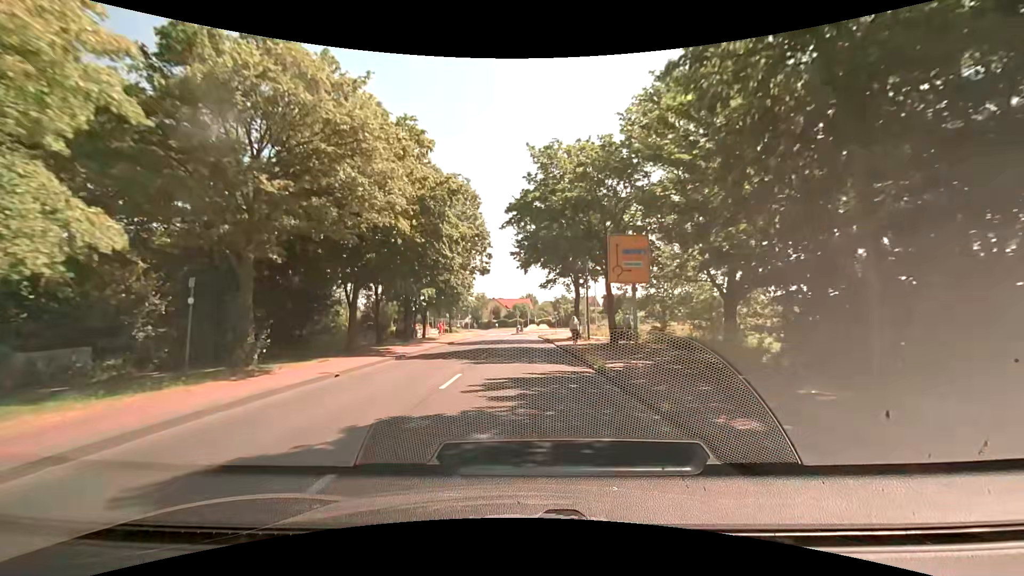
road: secondary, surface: asphalt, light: Day
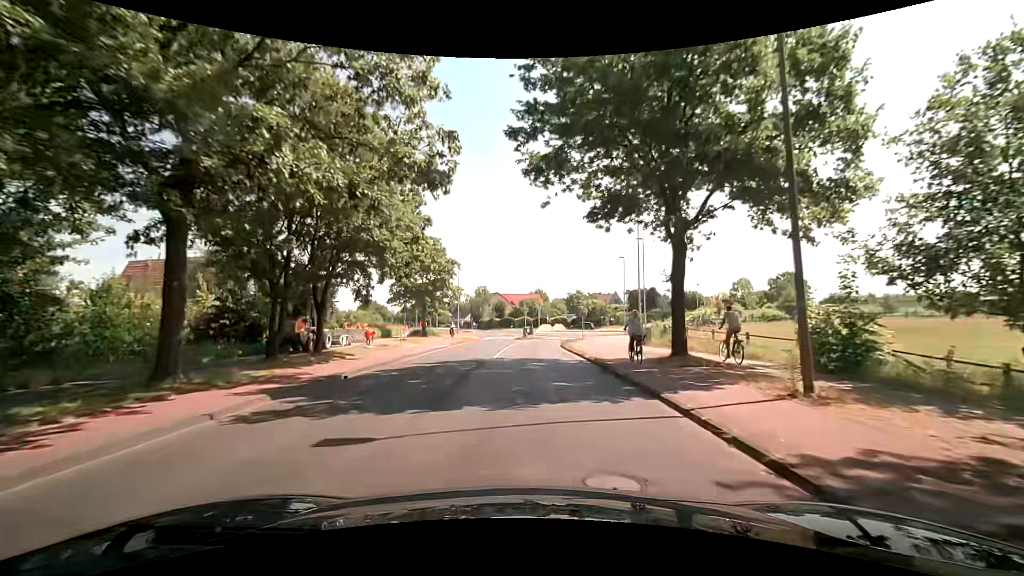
(-0.4, +26.3) m; -2°
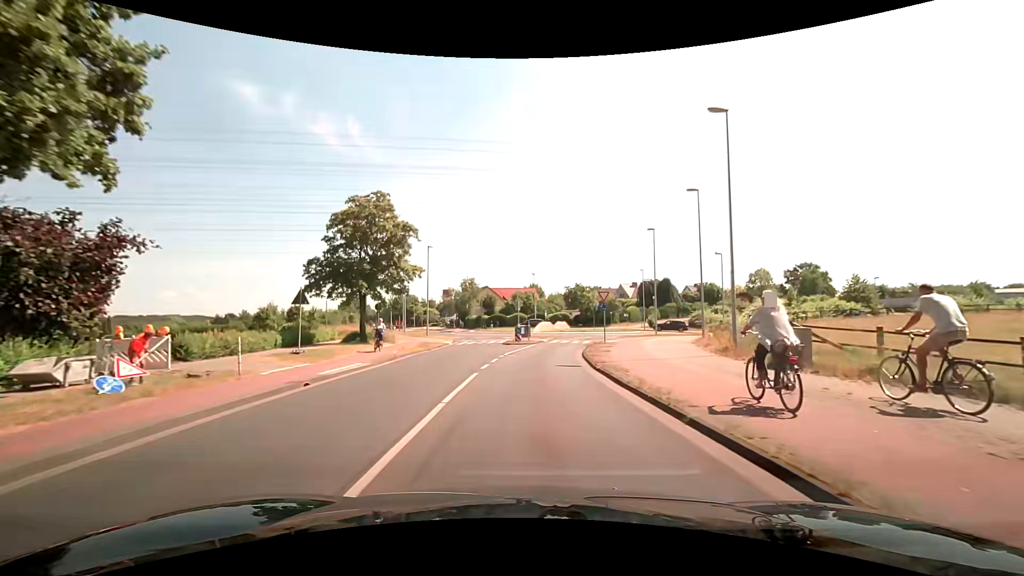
(+0.3, +17.9) m; +2°
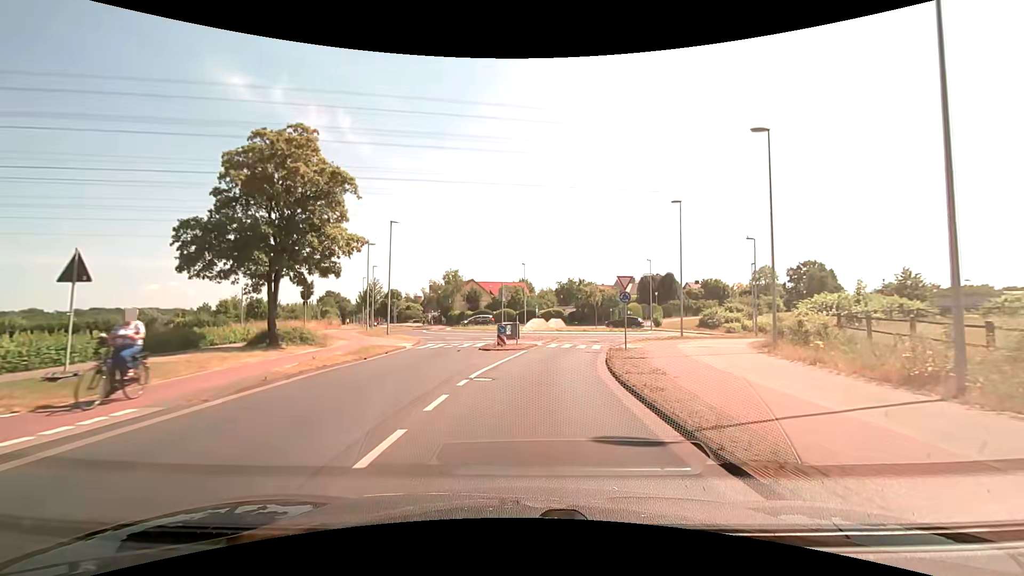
(0.0, +10.7) m; +1°
(0, +10) (+1, +20) (+3, +30) (+7, +39) (+14, +46) (+18, +55) (+14, +64) (+6, +69) (-4, +73) (-11, +79) m
